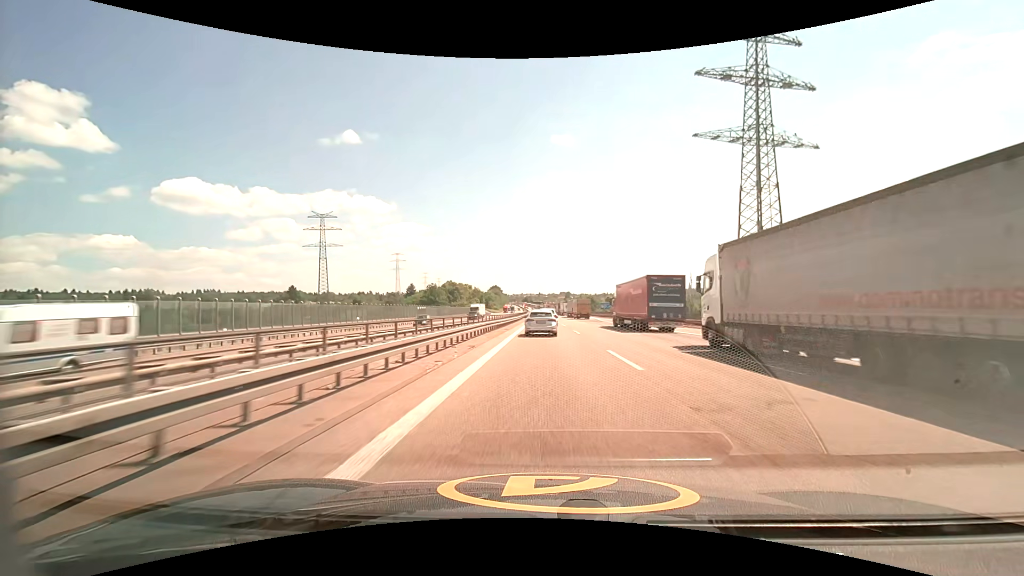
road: motorway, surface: asphalt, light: Day
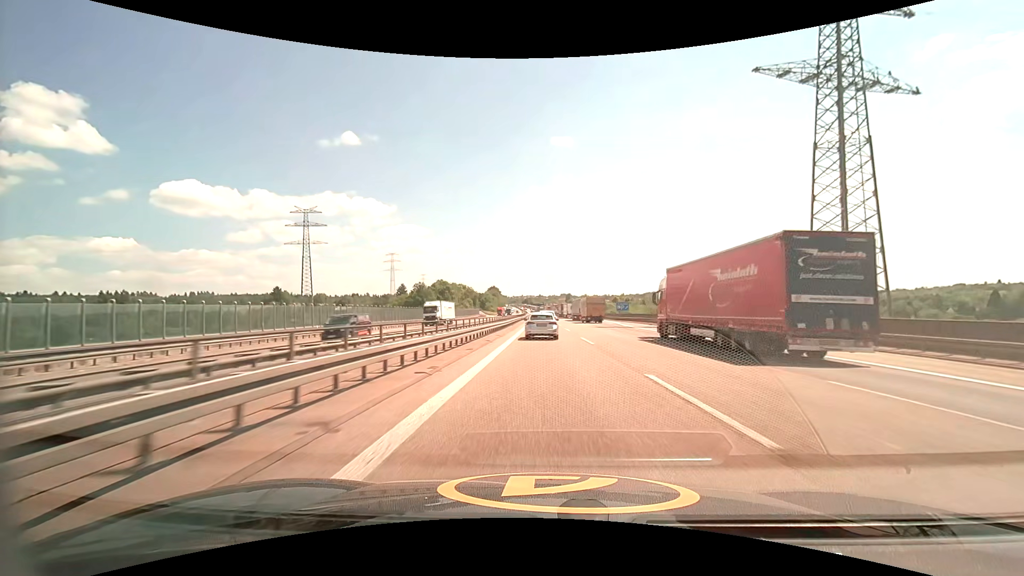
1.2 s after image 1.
(0.0, +25.6) m; 0°
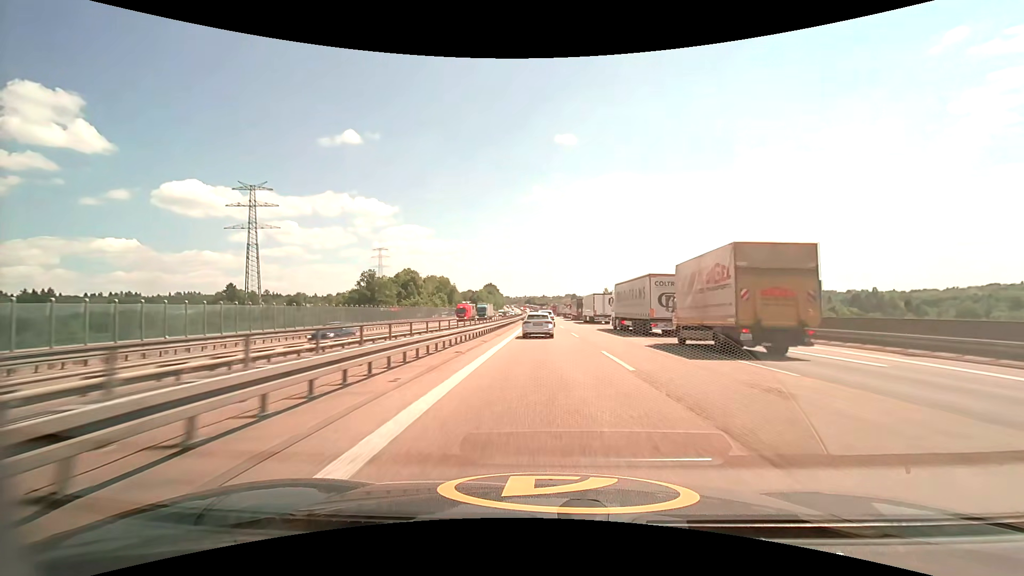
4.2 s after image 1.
(-0.1, +66.0) m; 0°
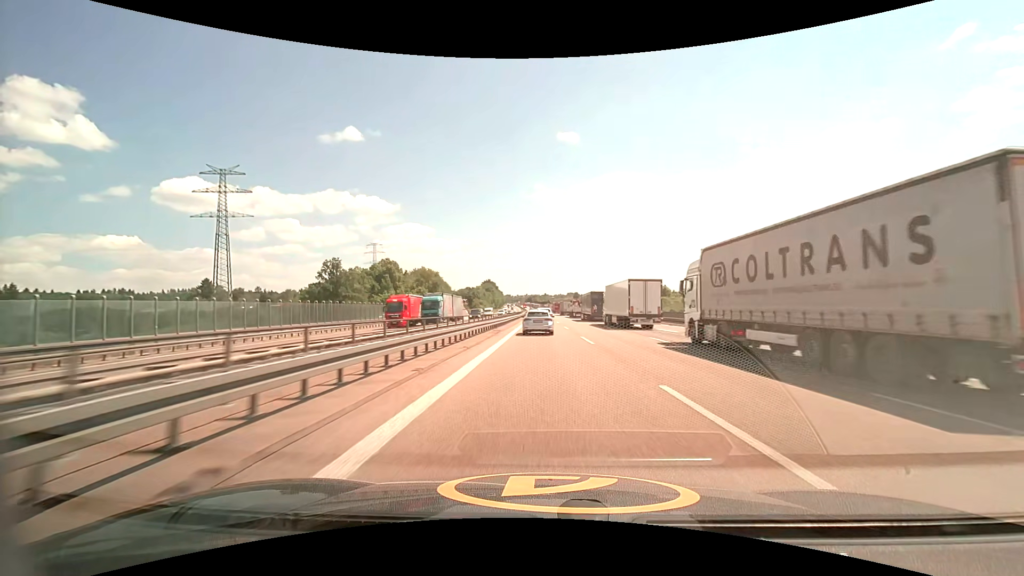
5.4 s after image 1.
(-0.1, +26.9) m; 0°
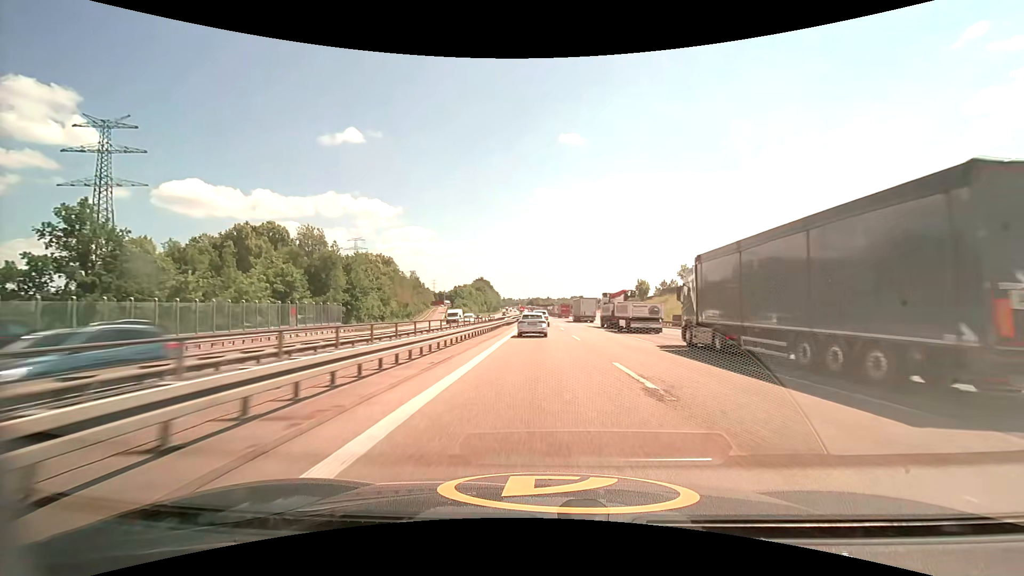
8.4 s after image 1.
(-0.1, +67.9) m; 0°
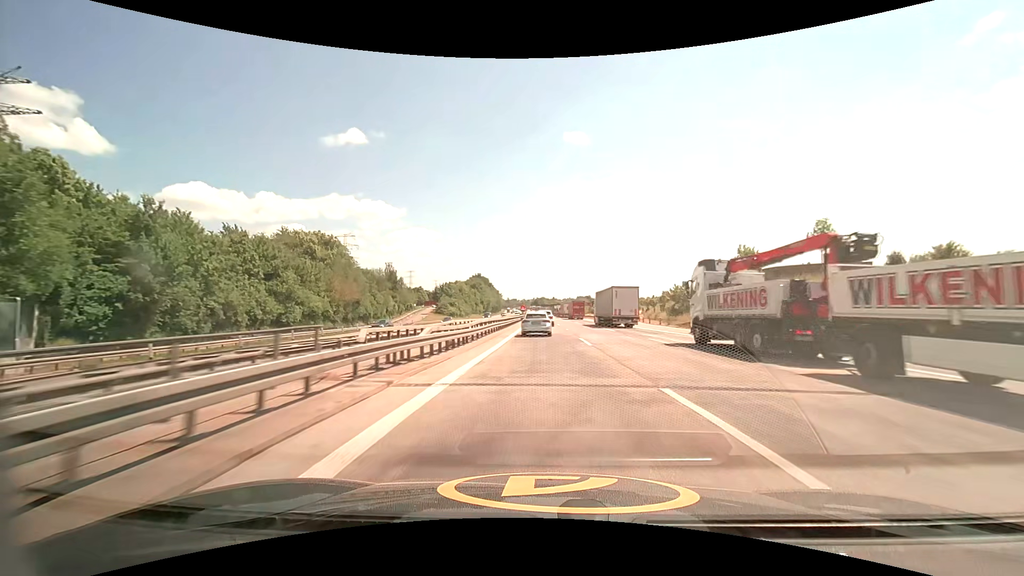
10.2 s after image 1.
(-0.2, +41.1) m; -1°
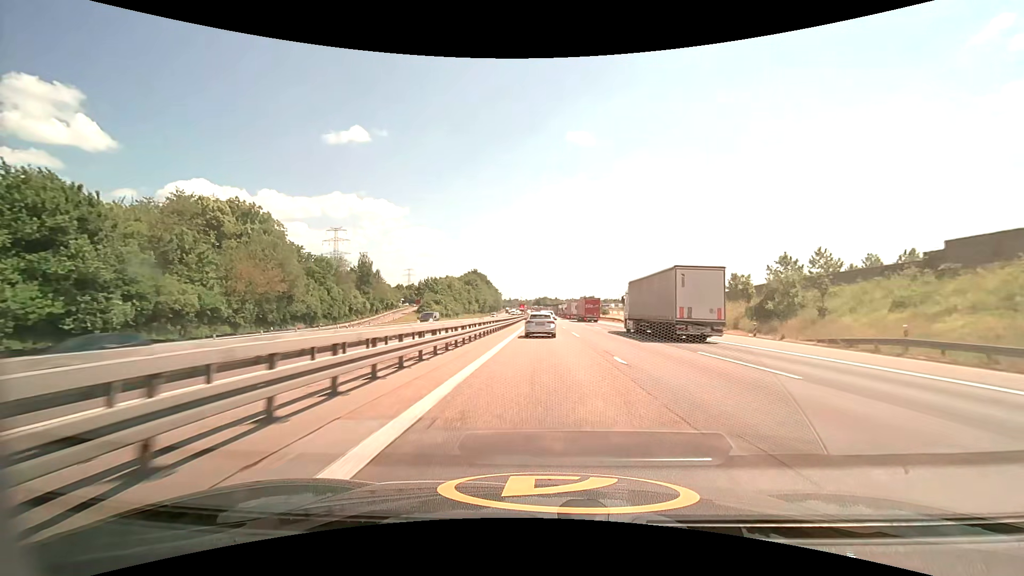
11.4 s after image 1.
(-0.1, +27.9) m; 0°
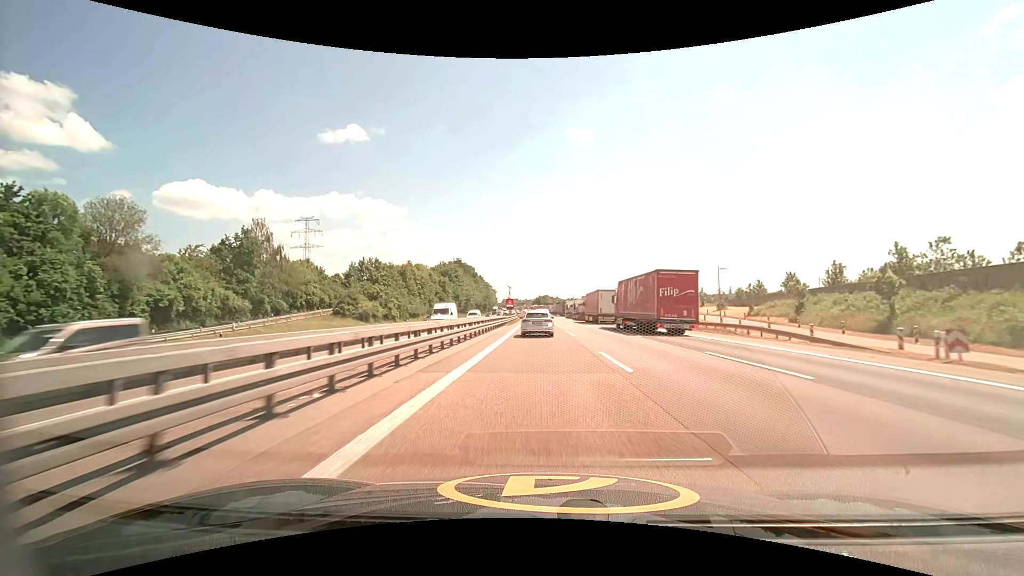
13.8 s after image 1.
(-0.1, +55.7) m; 0°
